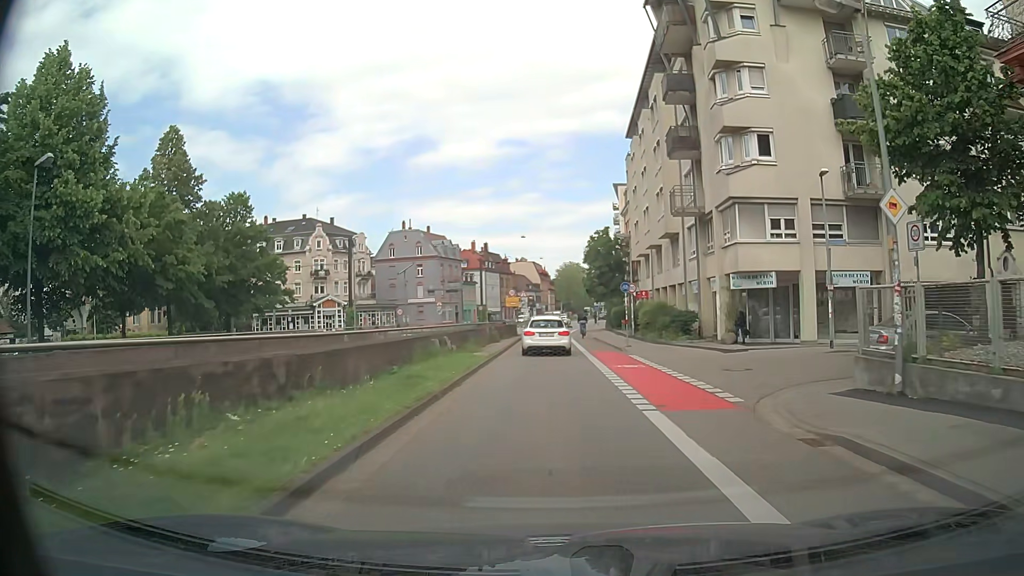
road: secondary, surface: asphalt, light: Day
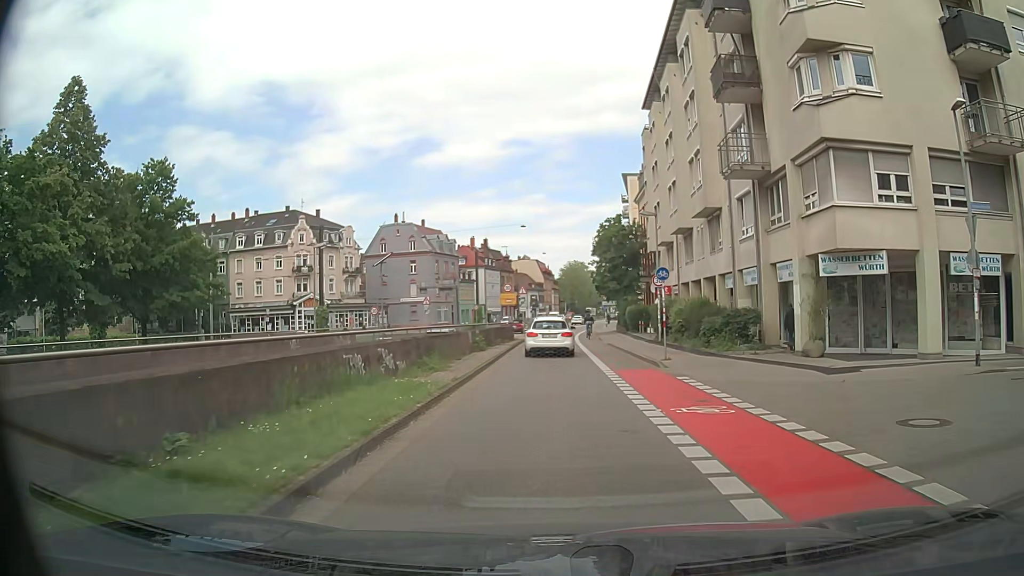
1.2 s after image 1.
(-0.3, +9.0) m; -2°
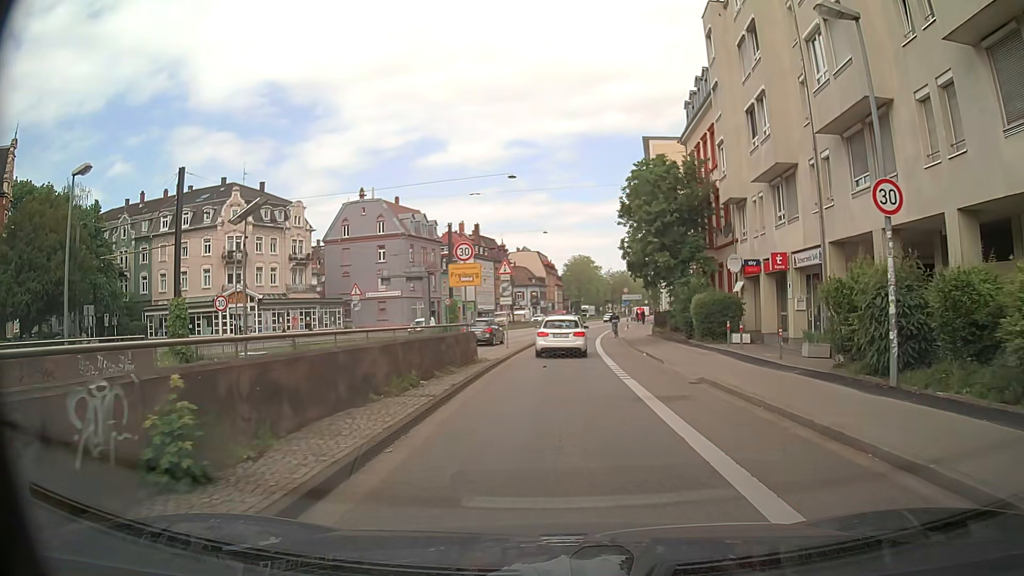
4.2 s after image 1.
(0.0, +22.4) m; 0°
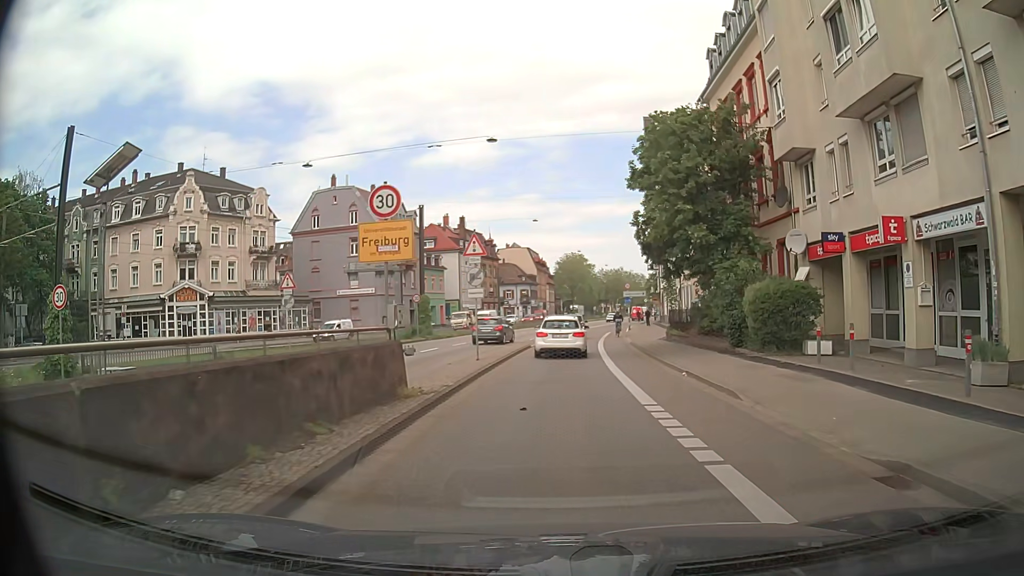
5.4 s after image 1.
(-0.1, +8.9) m; 0°
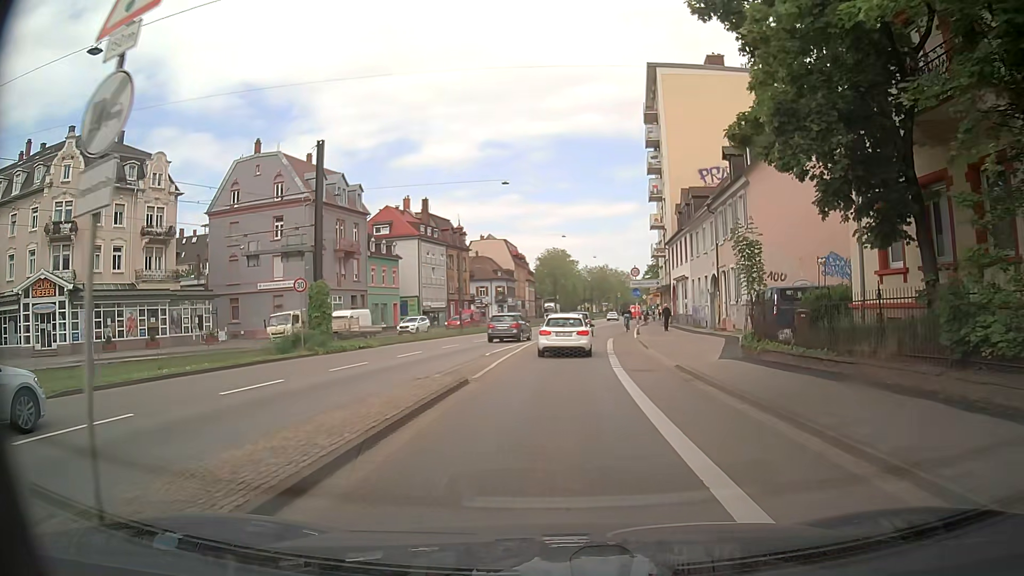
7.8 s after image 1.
(+0.3, +17.8) m; +2°
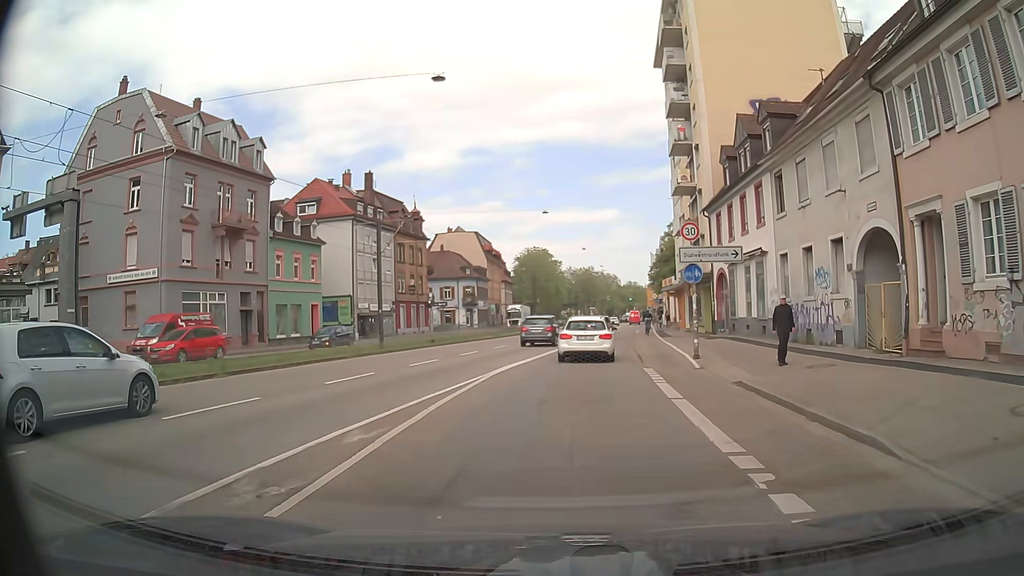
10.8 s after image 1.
(+0.3, +21.6) m; +2°
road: primary
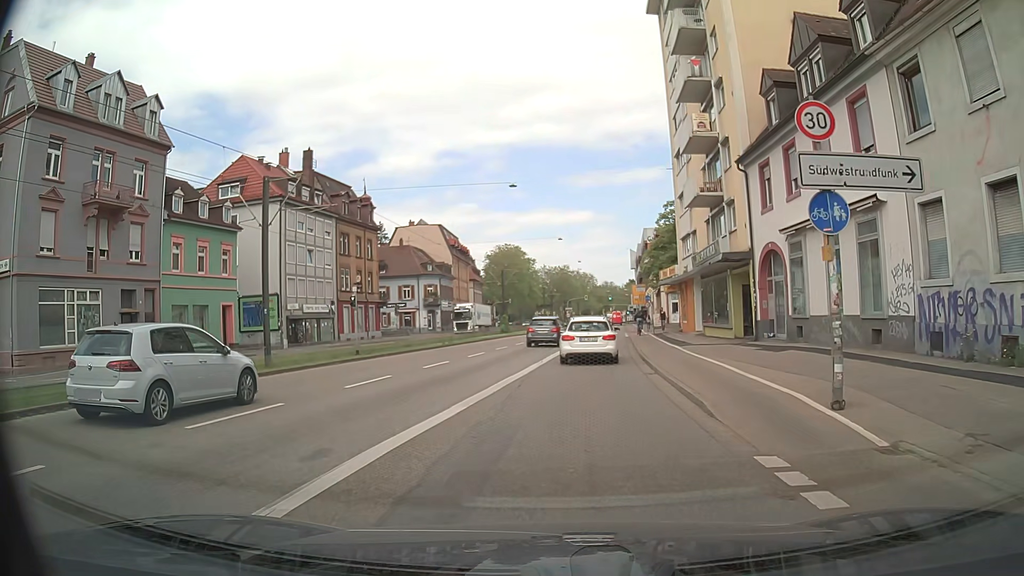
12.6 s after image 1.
(+0.2, +12.0) m; +1°
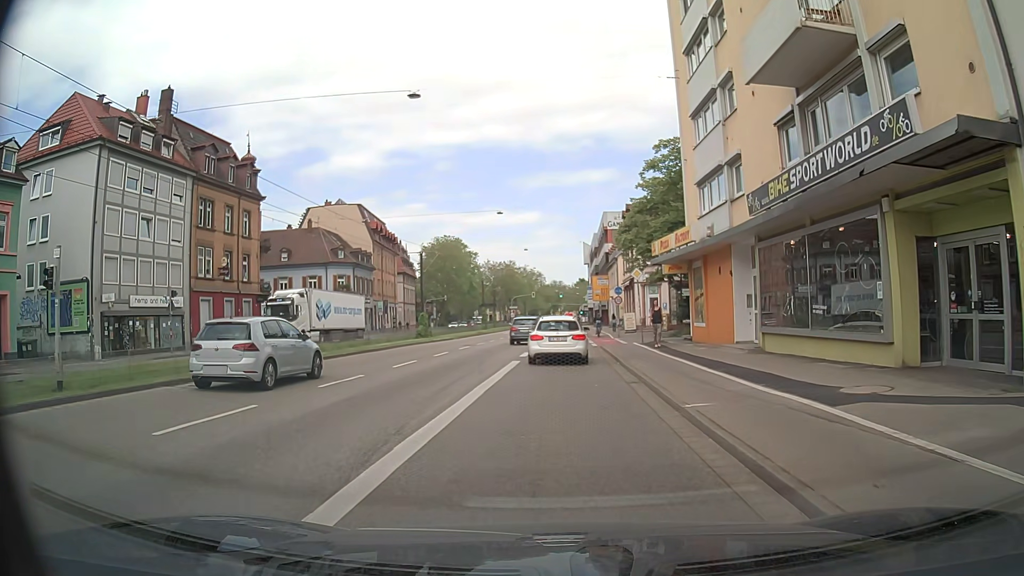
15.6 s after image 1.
(+0.9, +18.7) m; +5°
(0, +10) (0, +20) (+1, +30) (+1, +40) (+1, +50) (+2, +60) (+2, +70) (+2, +80) (+2, +90) (+3, +100) m
